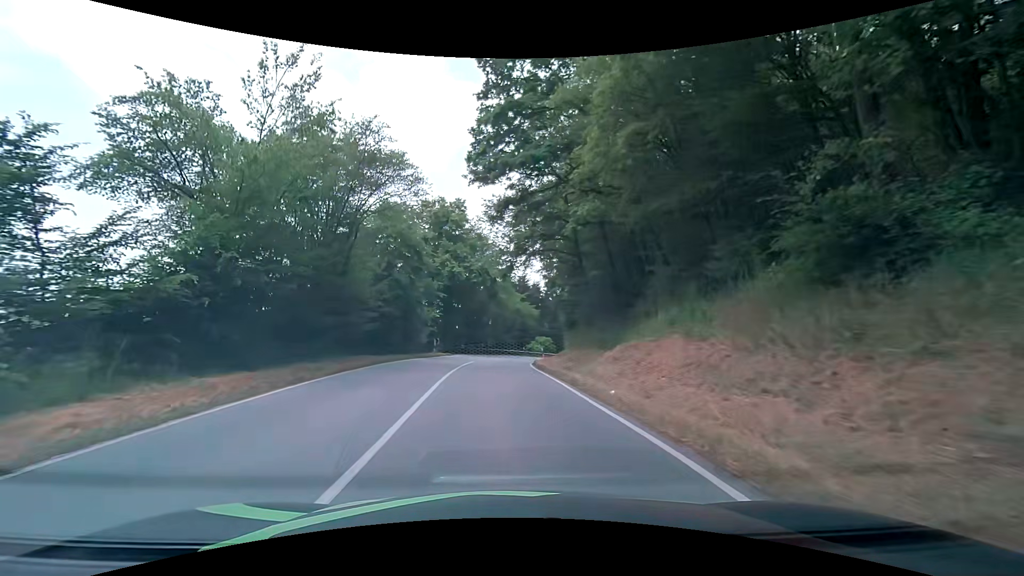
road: secondary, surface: asphalt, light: Day
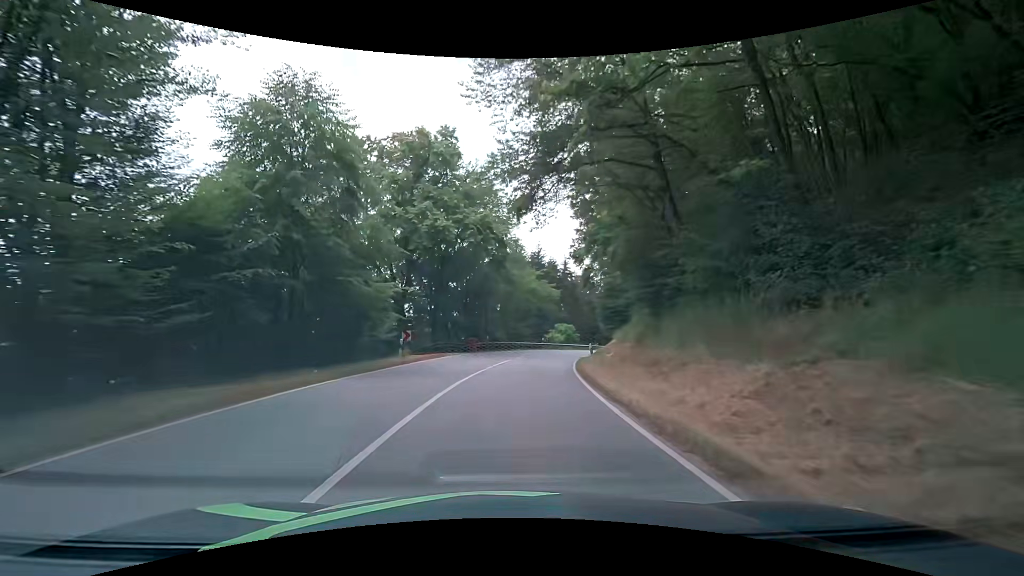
(-0.2, +17.4) m; 0°
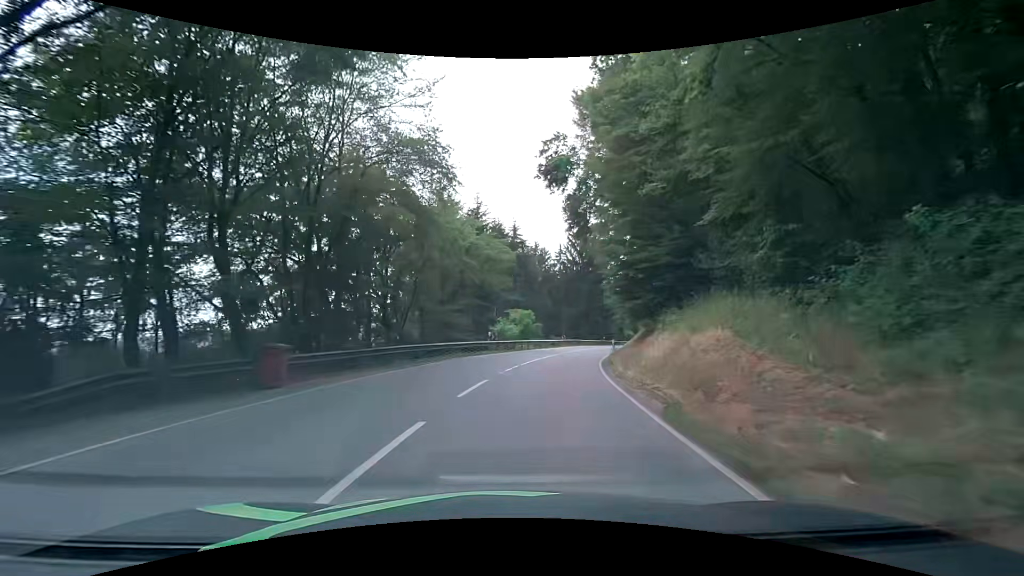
(+1.1, +26.0) m; +7°
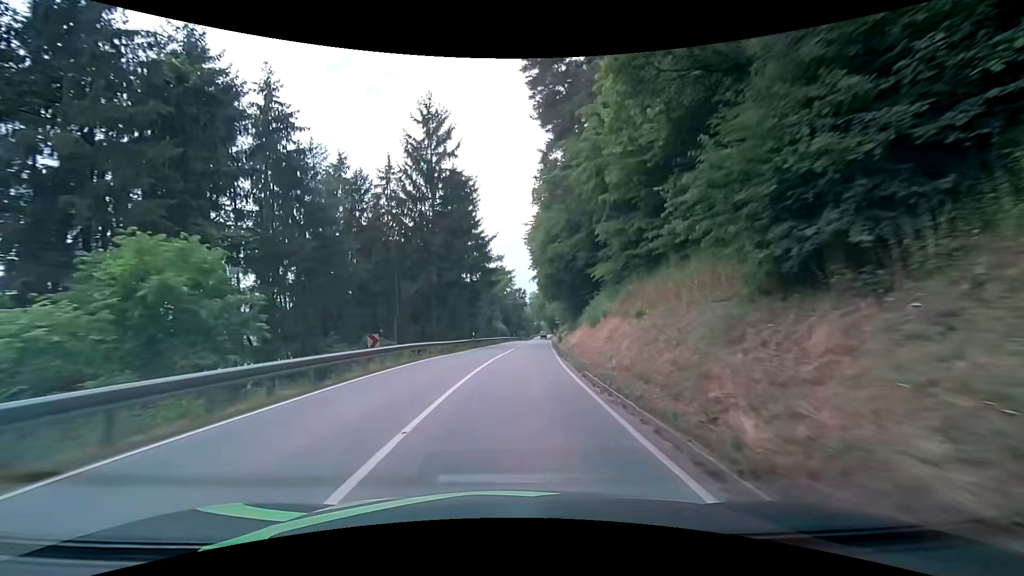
(+5.1, +37.8) m; +15°
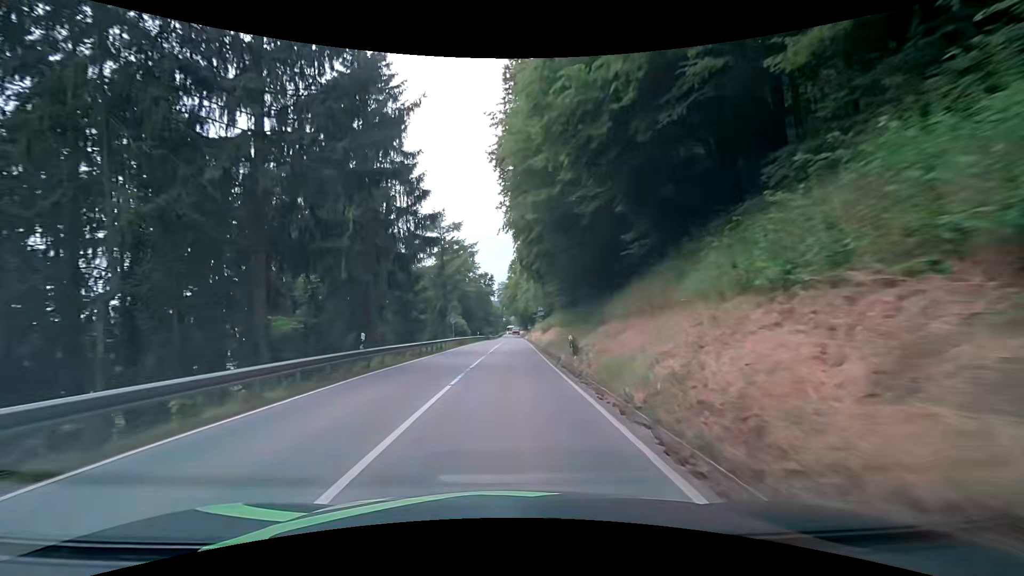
(+1.5, +25.7) m; +5°
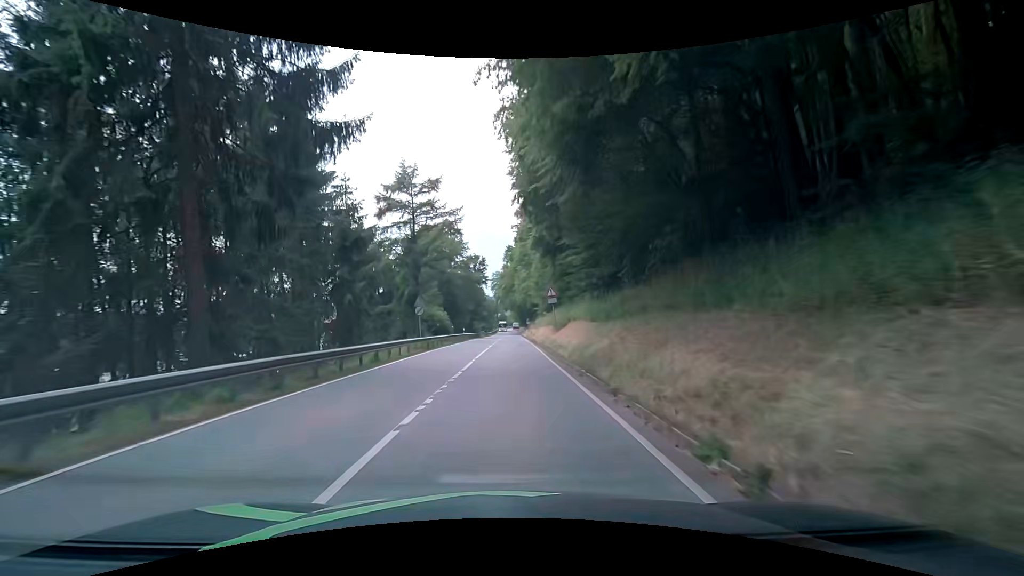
(+0.2, +17.0) m; +1°
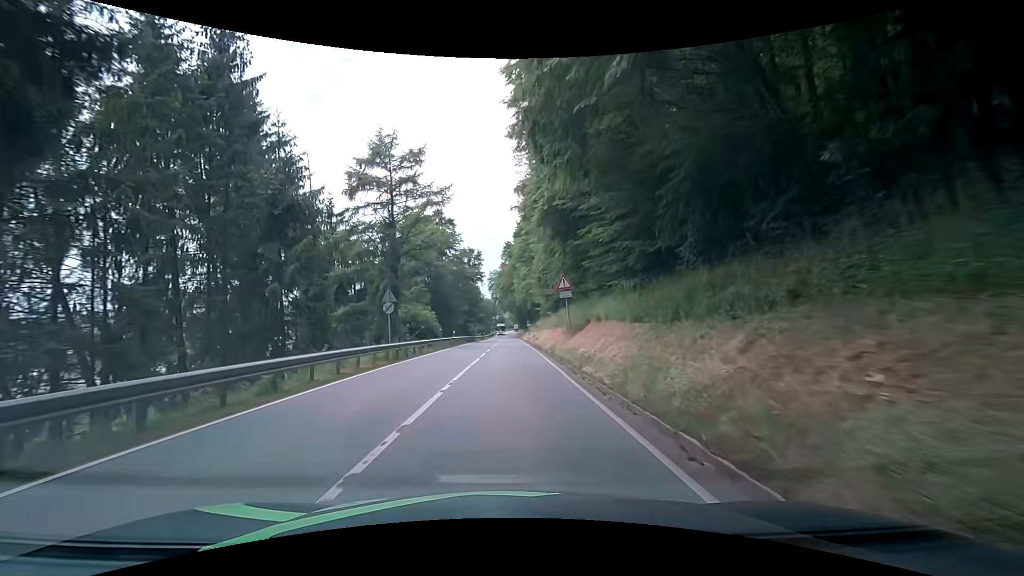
(0.0, +8.3) m; 0°
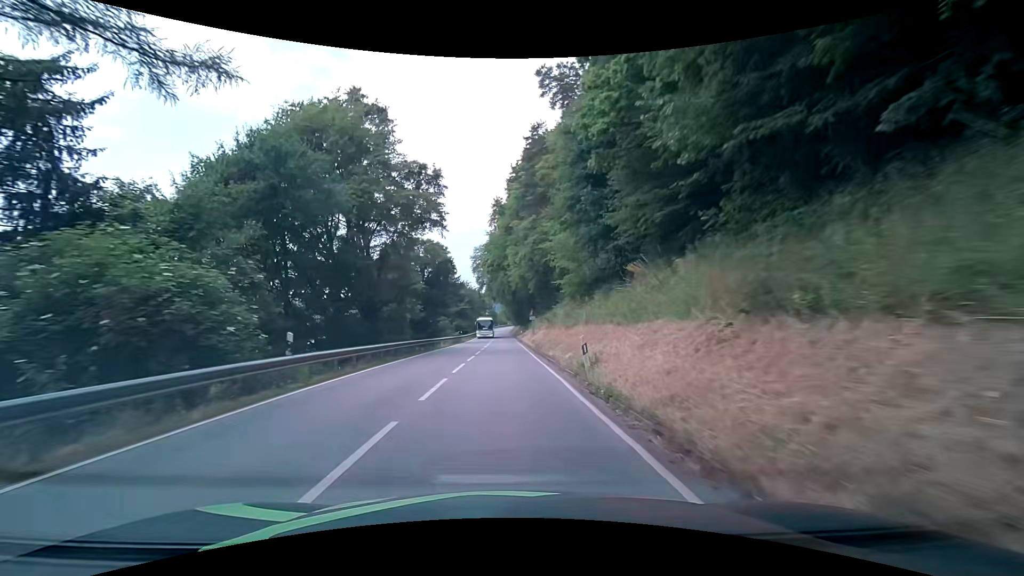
(+0.1, +33.5) m; 0°
(0, +10) (0, +20) (0, +30) (0, +40) (0, +50) (0, +60) (0, +70) (0, +80) (0, +90) (0, +100) m
